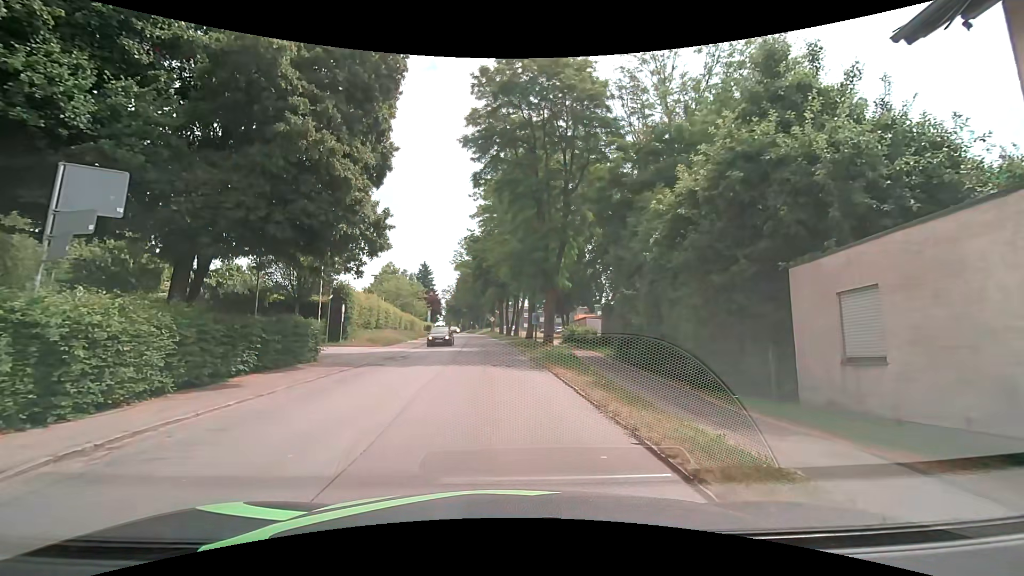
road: secondary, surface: asphalt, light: Day
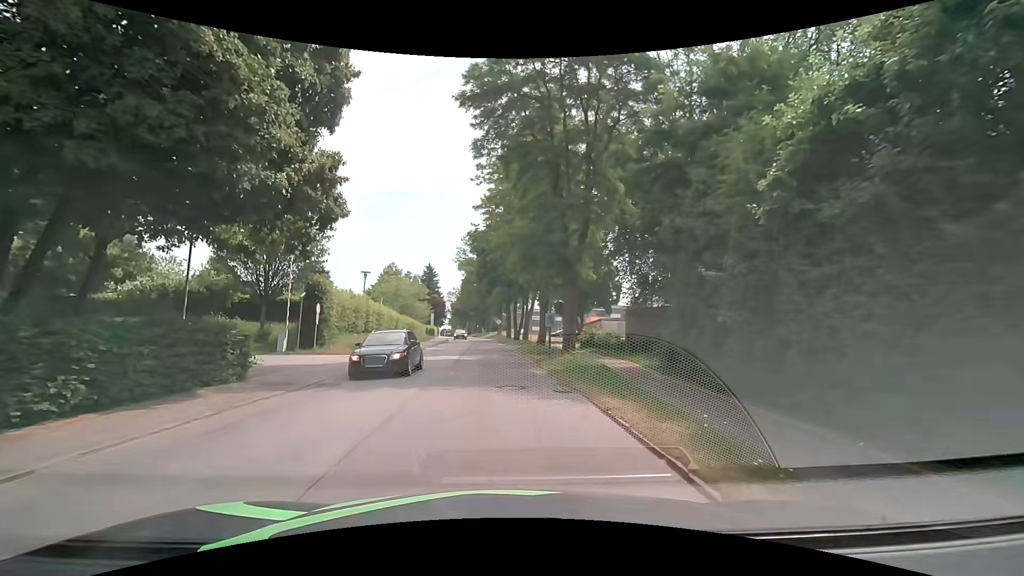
(-0.1, +6.3) m; -1°
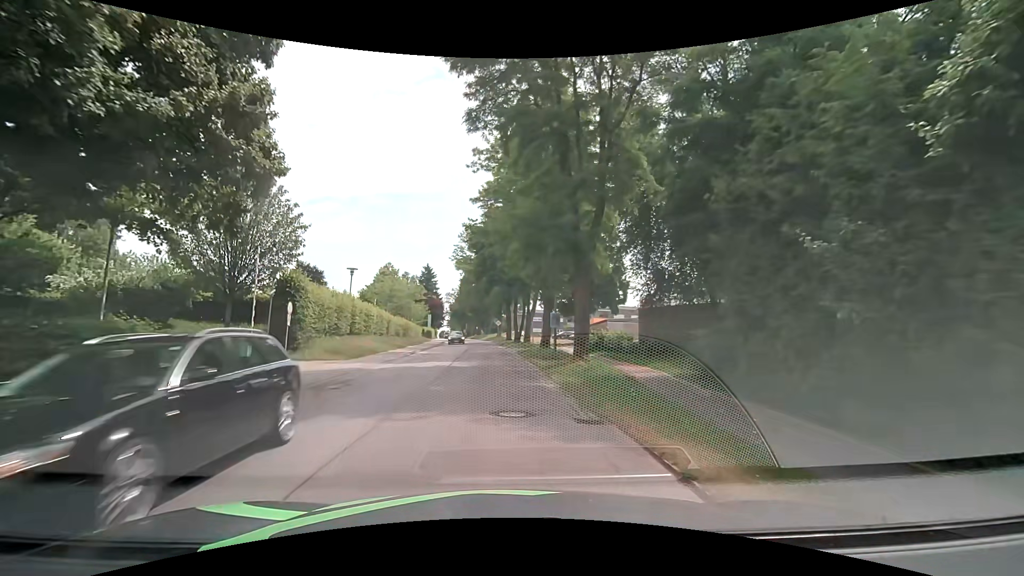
(0.0, +3.8) m; 0°
(0, +10) (-1, +20) (-1, +30) (-2, +40) (-2, +50) (-3, +60) (-4, +70) (-5, +80) (-7, +90) (-8, +100) m
